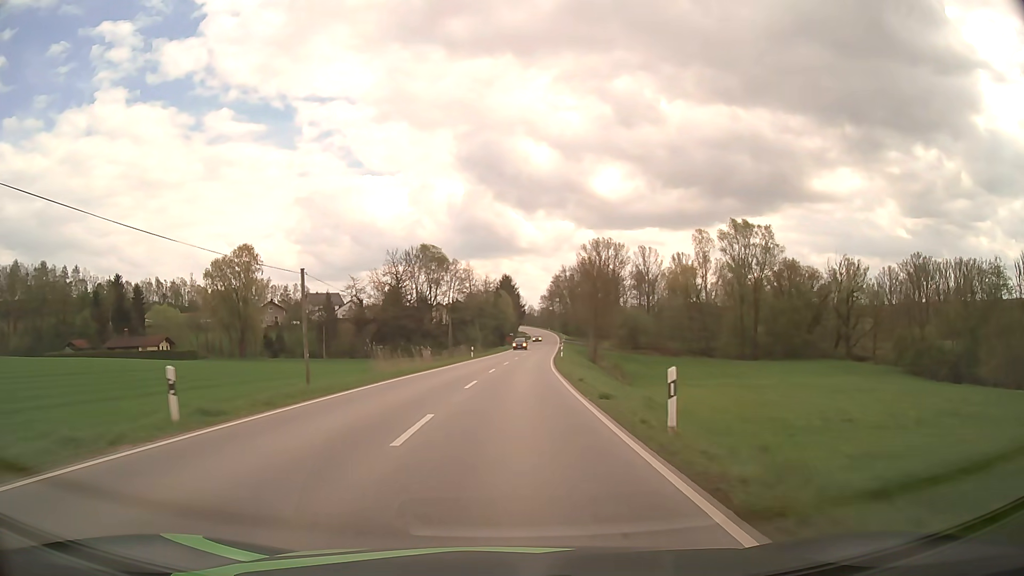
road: secondary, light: Day
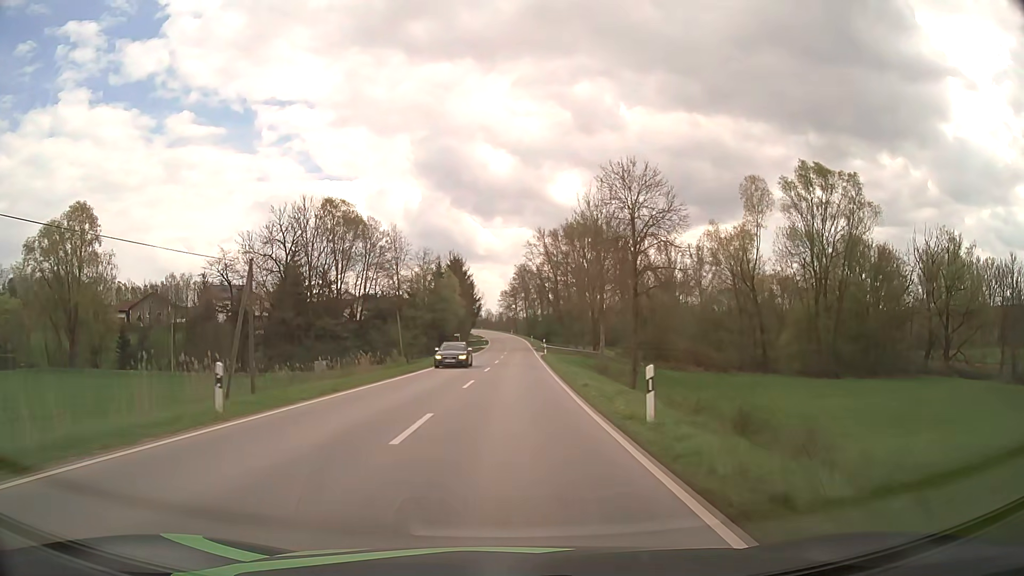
(+1.5, +47.8) m; +4°
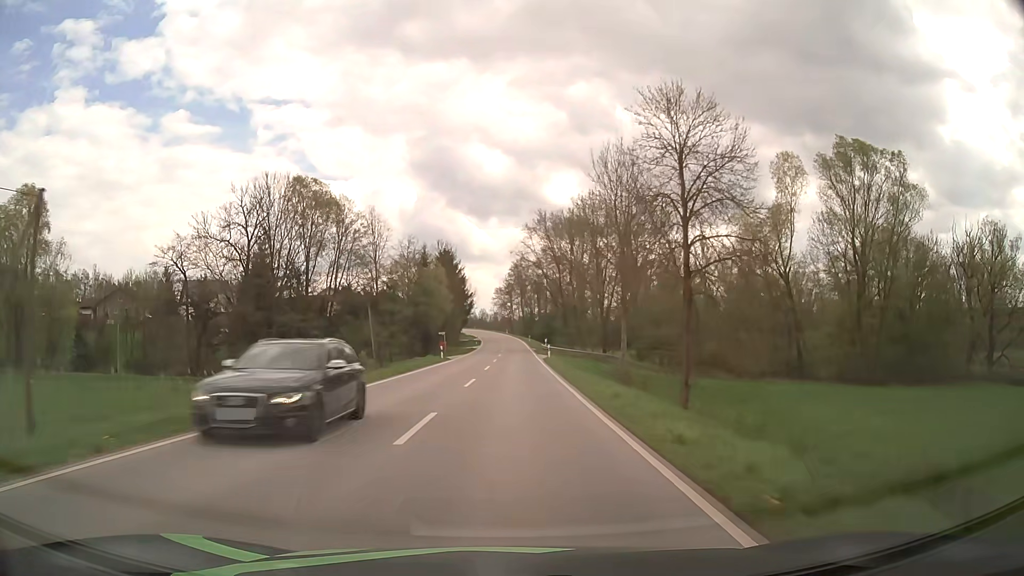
(0.0, +12.1) m; 0°
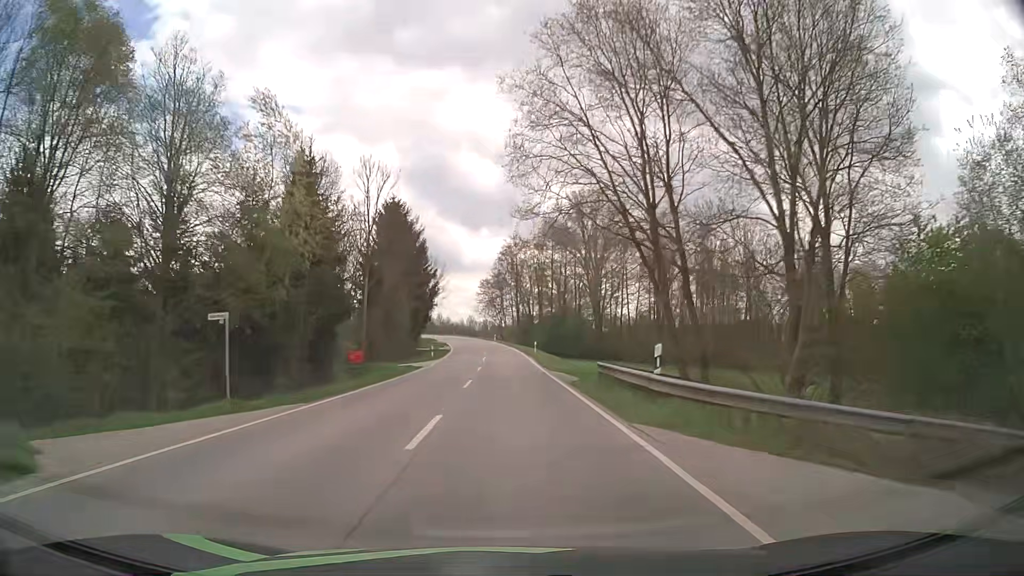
(+0.5, +48.4) m; +1°
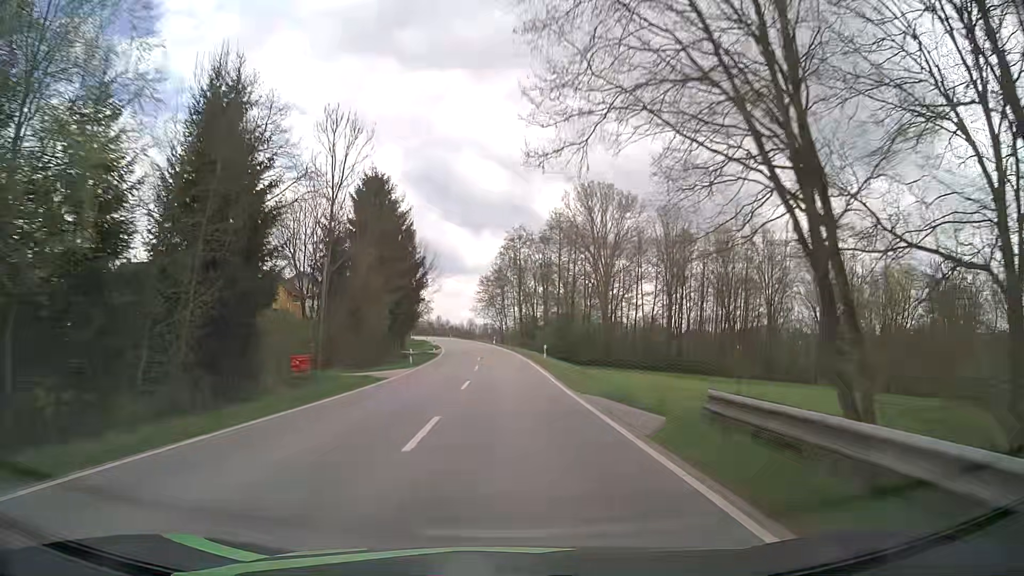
(-0.1, +12.1) m; 0°
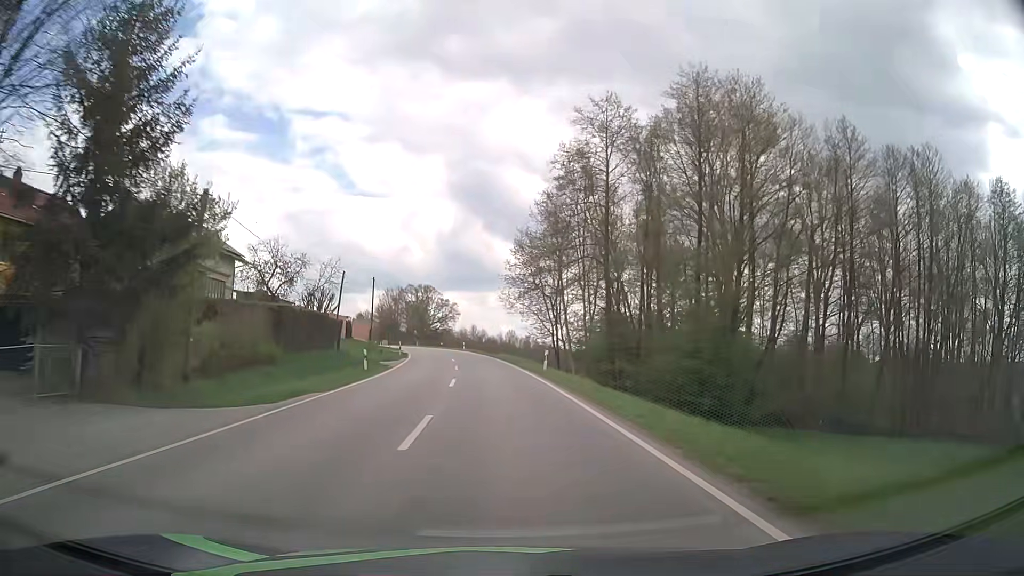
(-1.3, +60.2) m; -3°
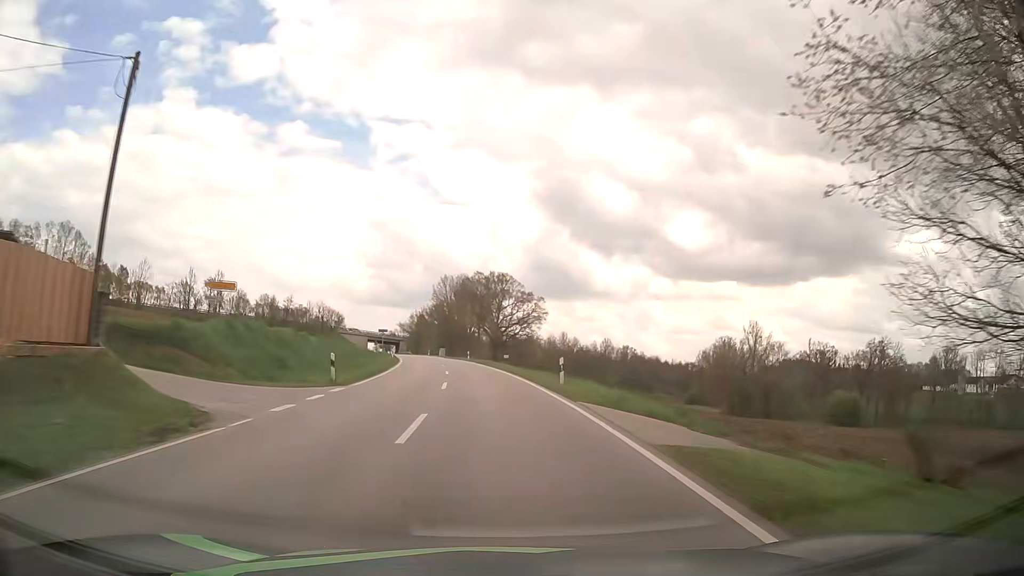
(-4.1, +59.5) m; -8°
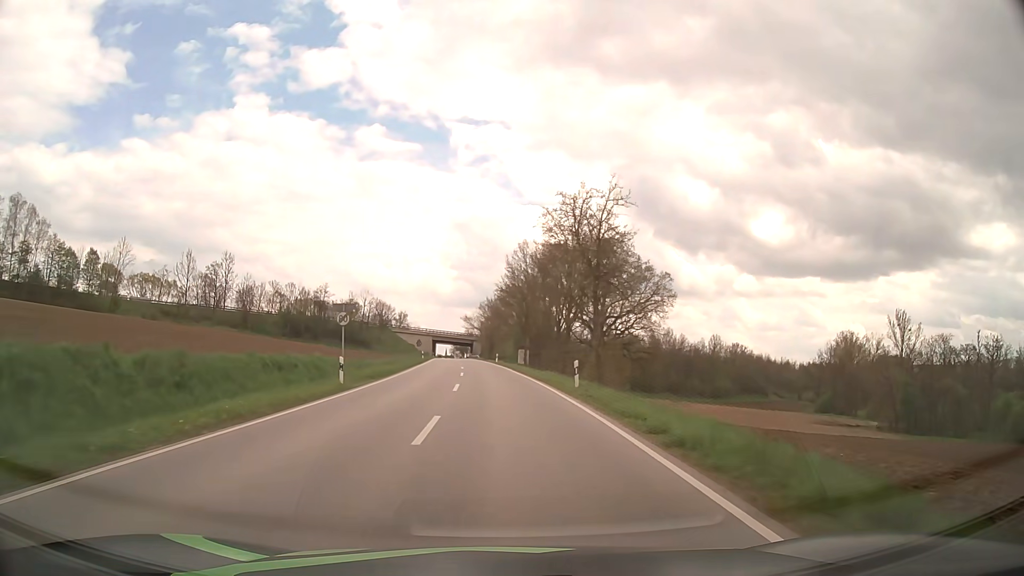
(-3.1, +48.3) m; -7°
(0, +10) (0, +20) (-1, +30) (-1, +40) (-2, +50) (-3, +60) (-4, +70) (-5, +80) (-6, +90) (-6, +100) m
